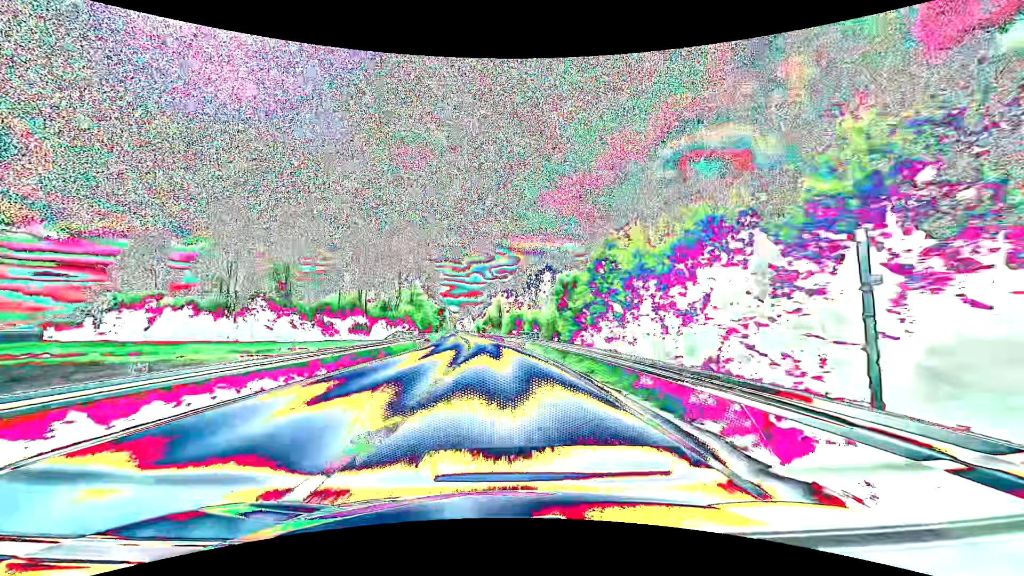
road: primary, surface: asphalt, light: Day
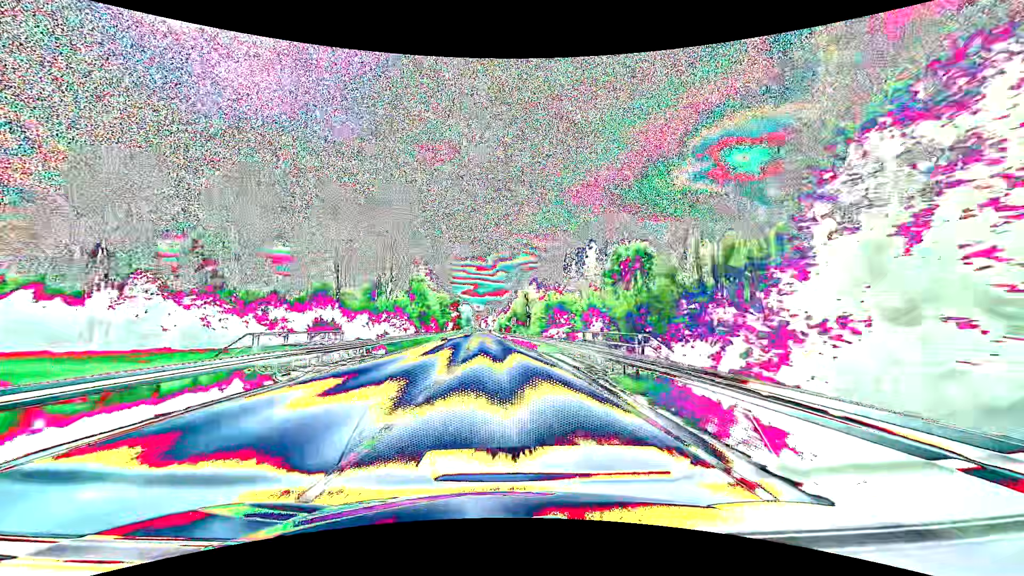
(-0.8, +30.2) m; -3°
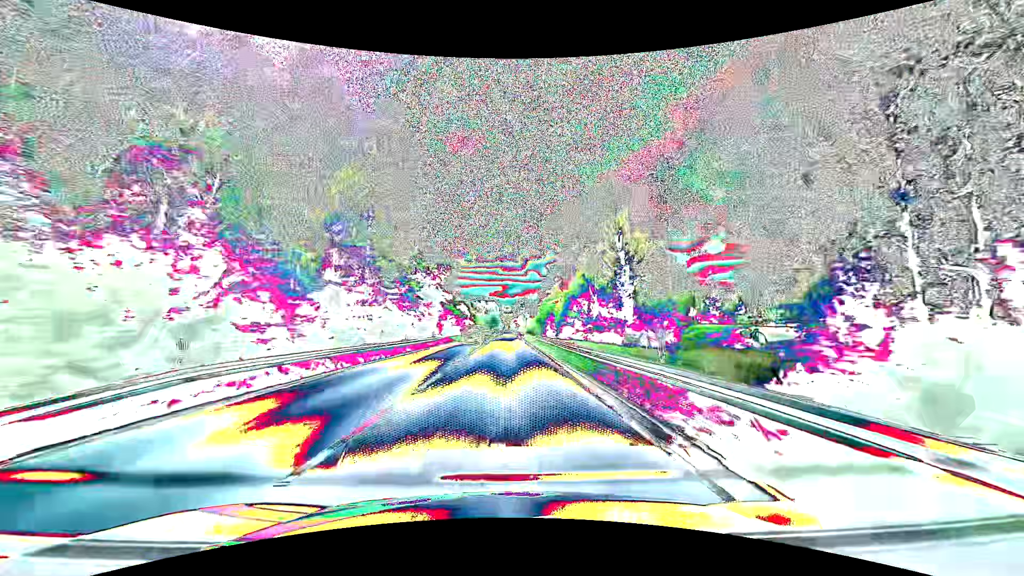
(-3.6, +77.0) m; -4°
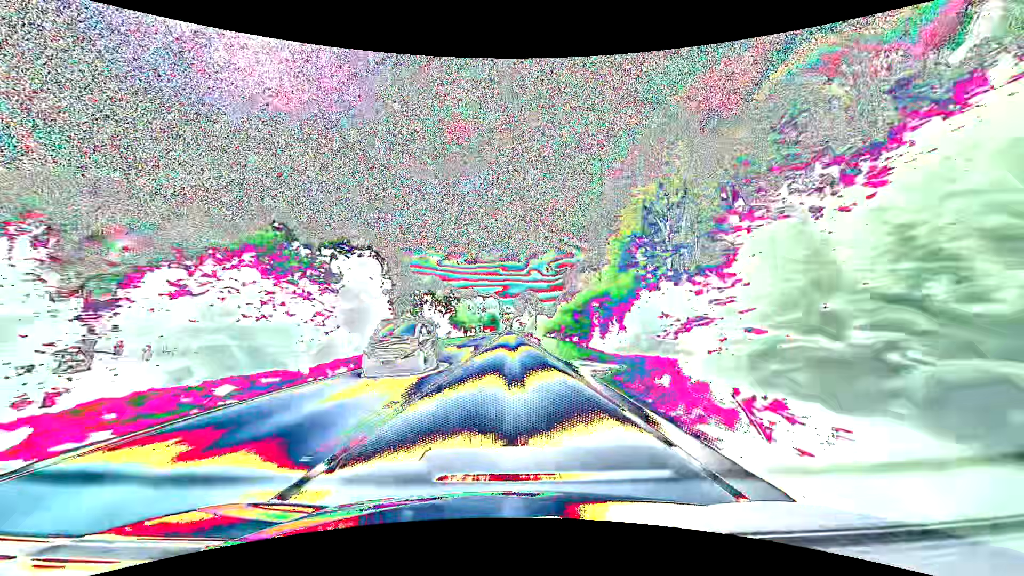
(-0.2, +62.5) m; 0°
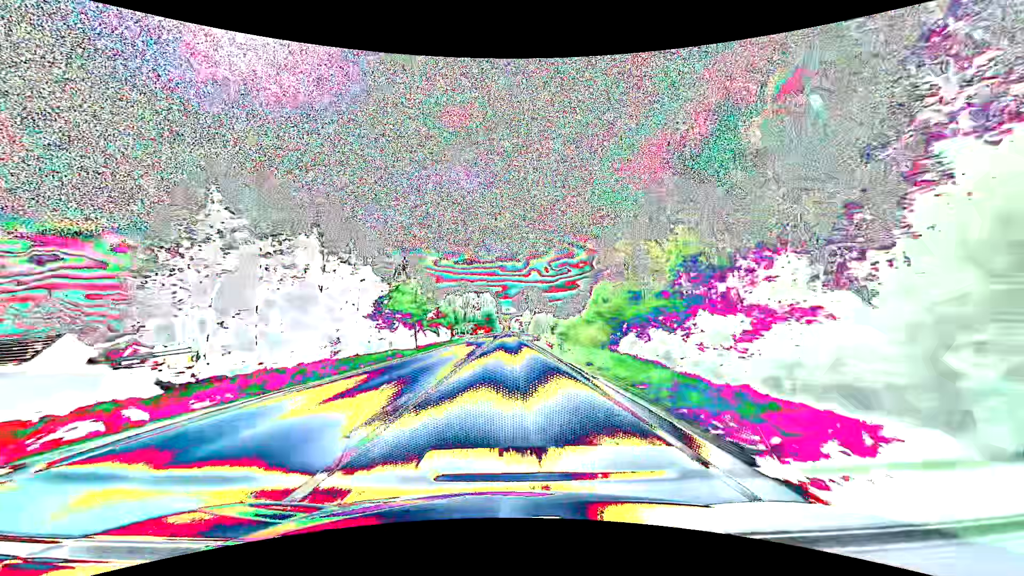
(+0.2, +47.1) m; 0°
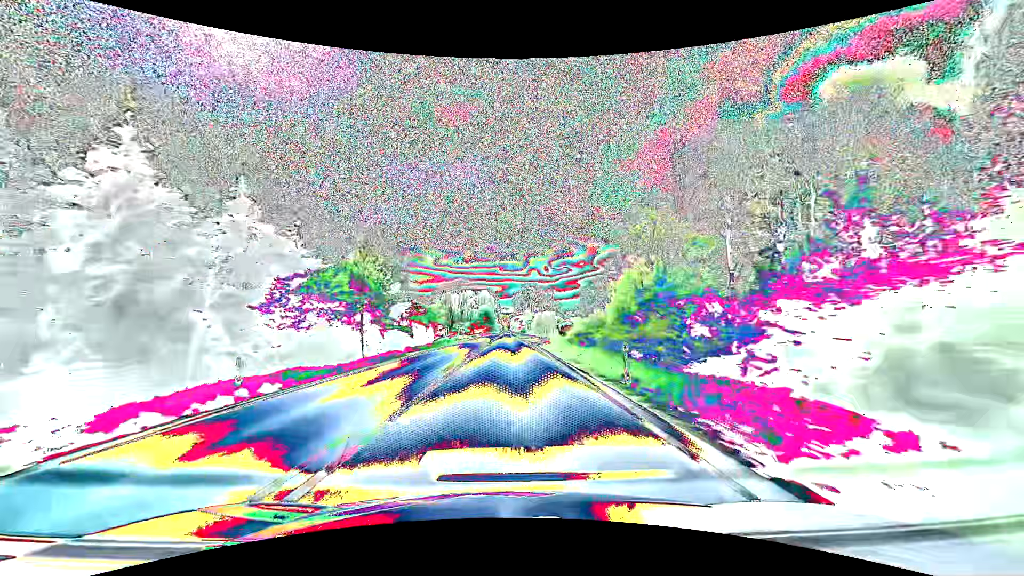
(0.0, +15.7) m; 0°
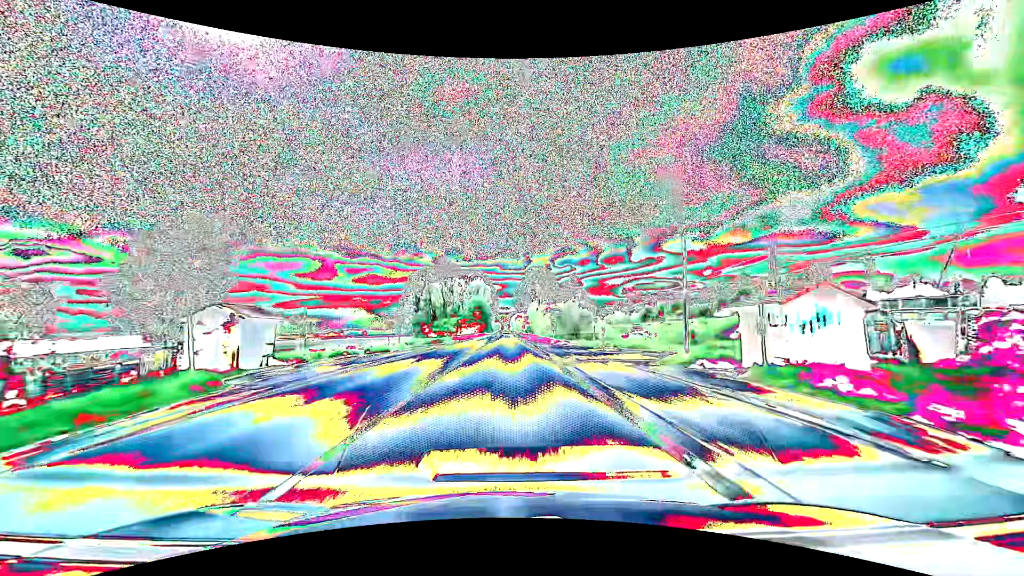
(+0.2, +63.2) m; 0°
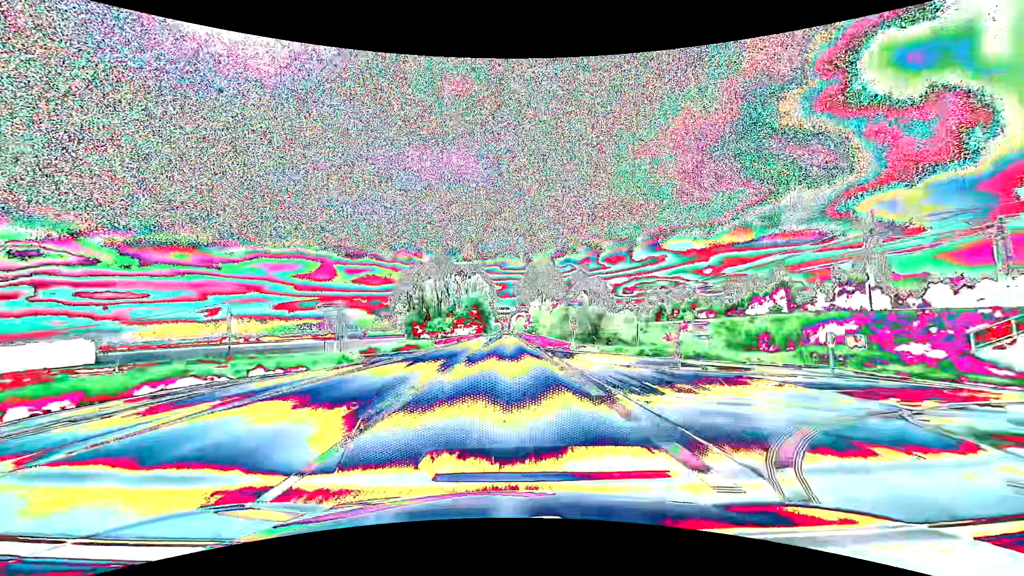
(0.0, +15.8) m; 0°
(0, +10) (0, +20) (0, +30) (0, +40) (0, +50) (0, +60) (0, +70) (0, +80) (0, +90) (0, +100) m
